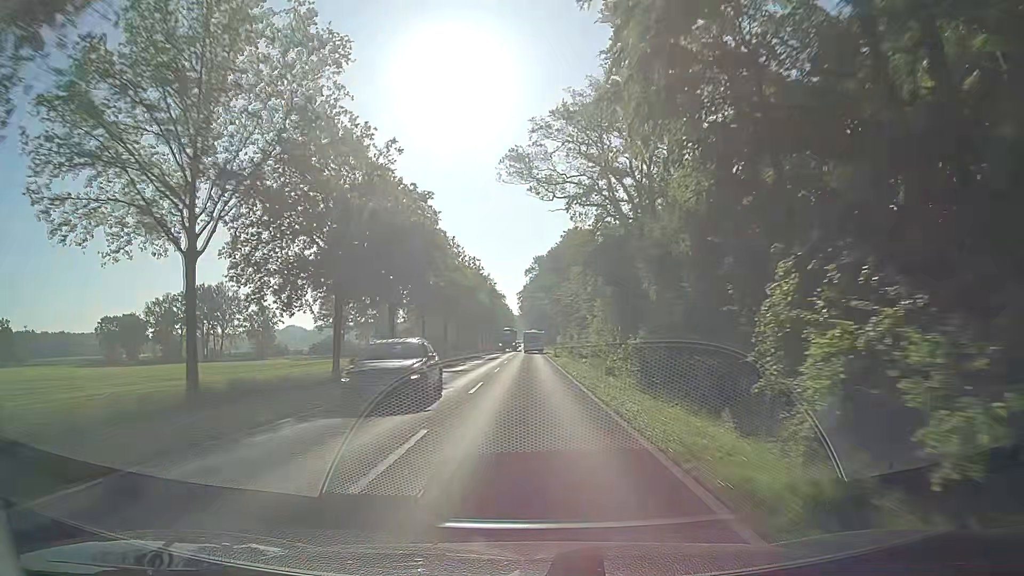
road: secondary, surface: asphalt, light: Day
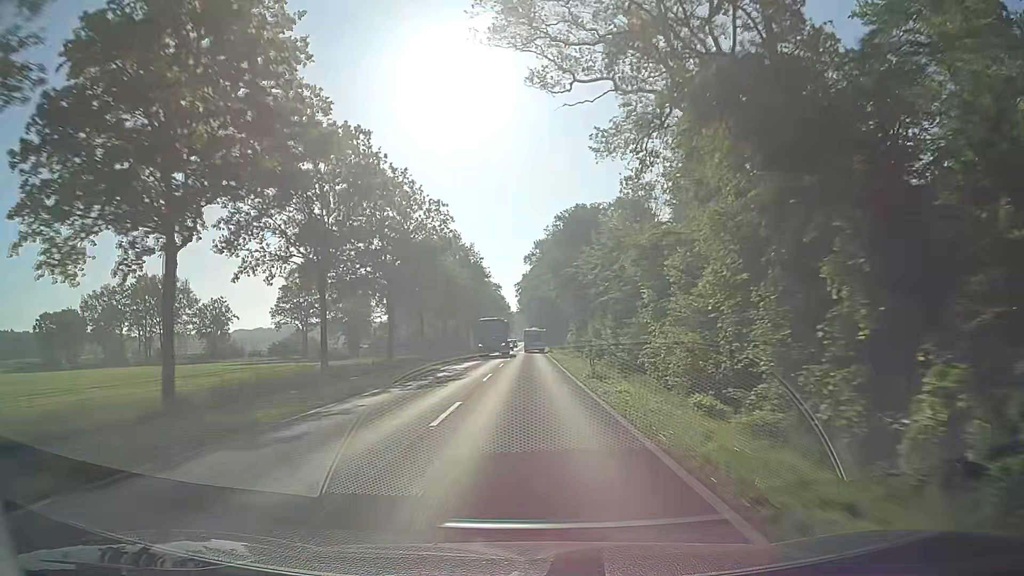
(+0.1, +31.7) m; 0°
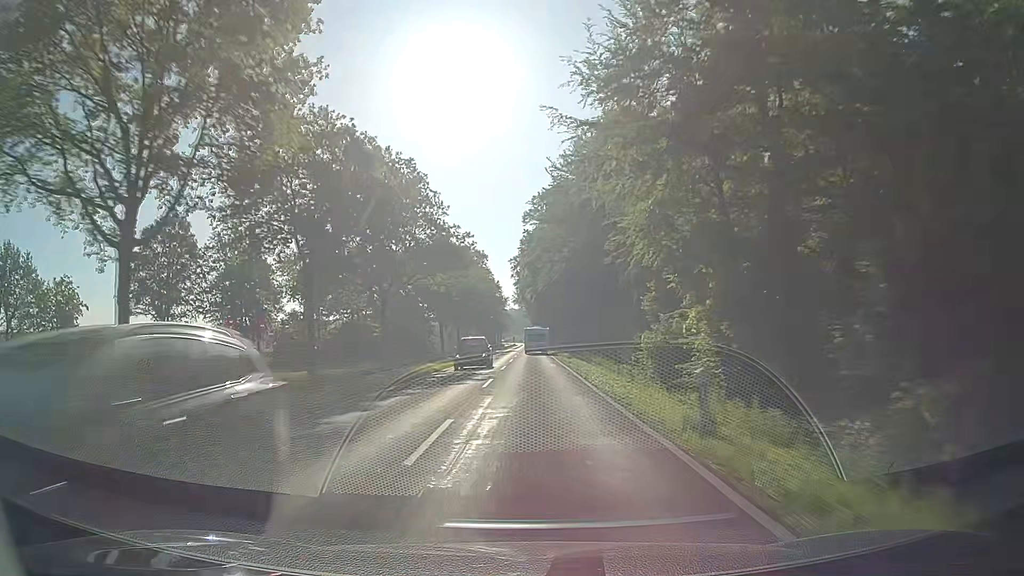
(0.0, +63.3) m; 0°
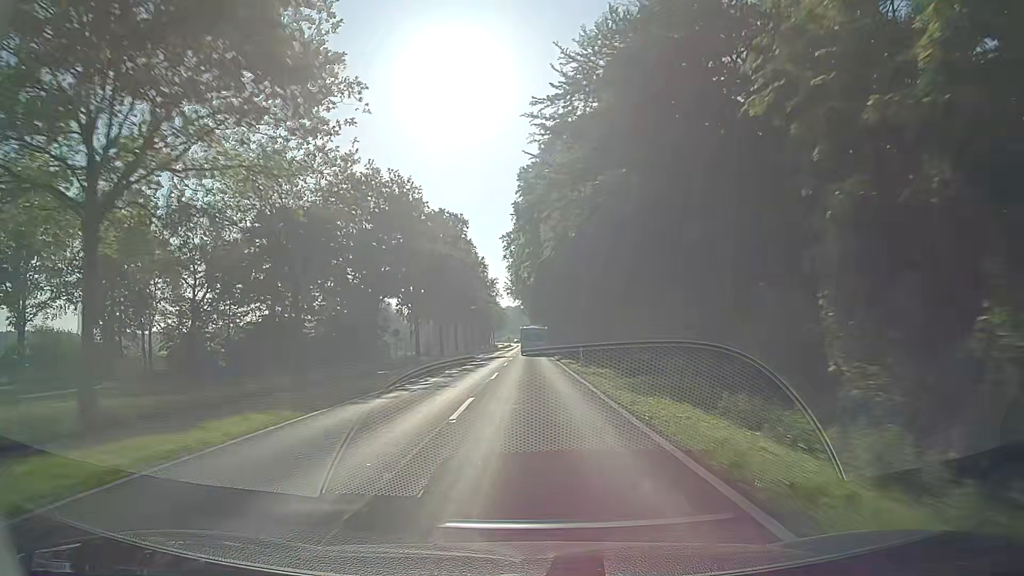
(0.0, +31.6) m; 0°
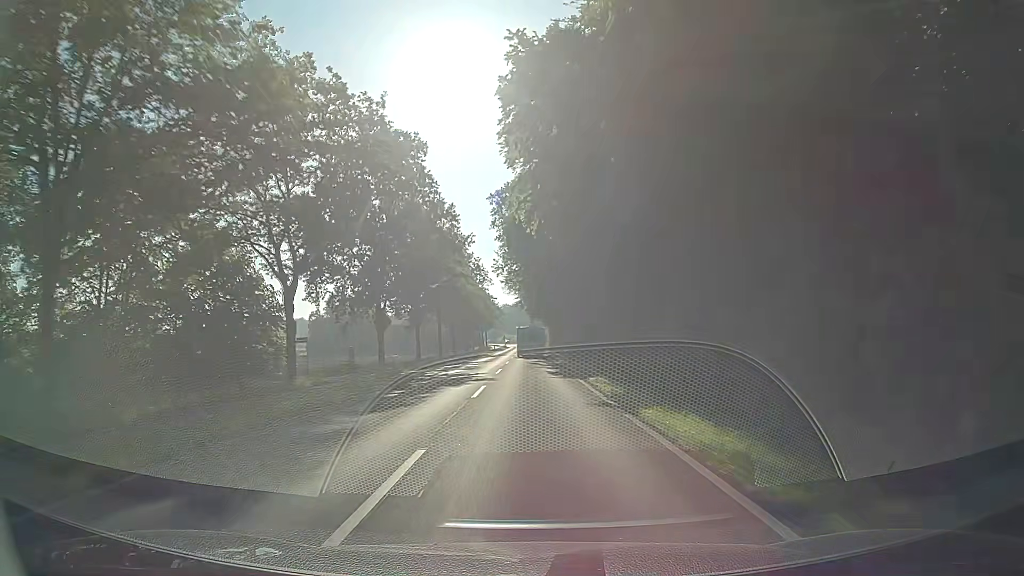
(+0.1, +31.4) m; 0°
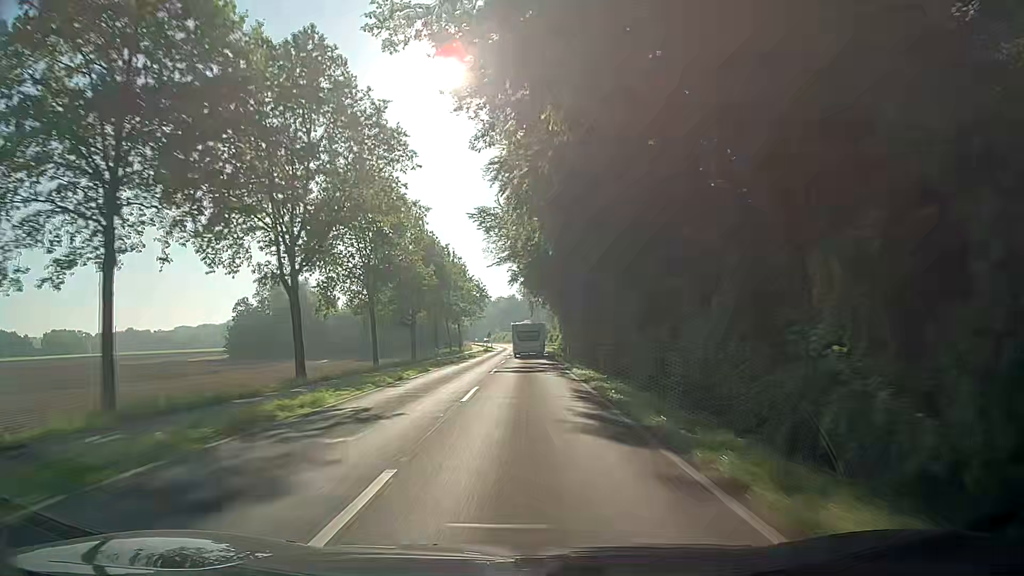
(0.0, +61.3) m; +1°
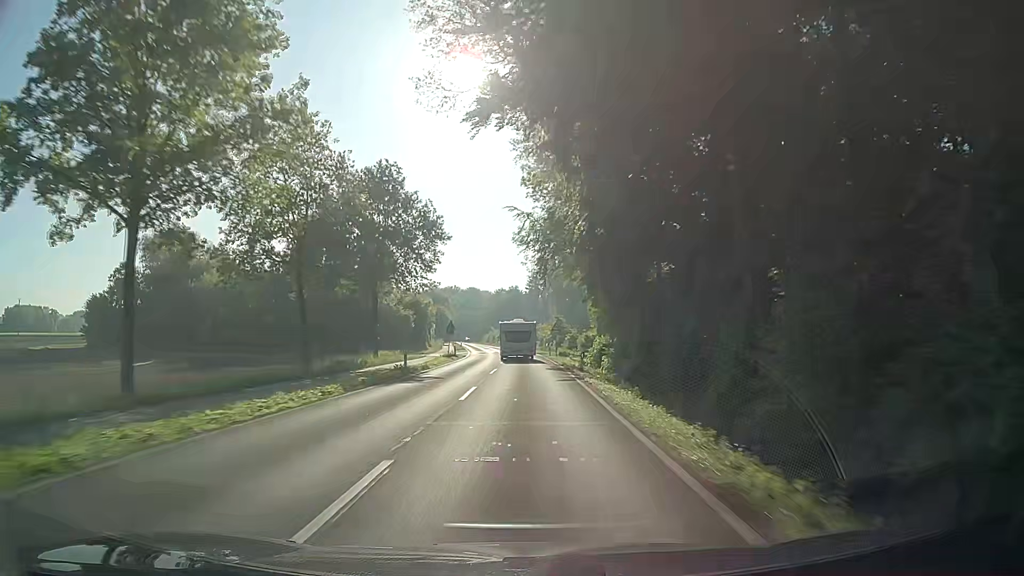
(-0.9, +59.1) m; -1°
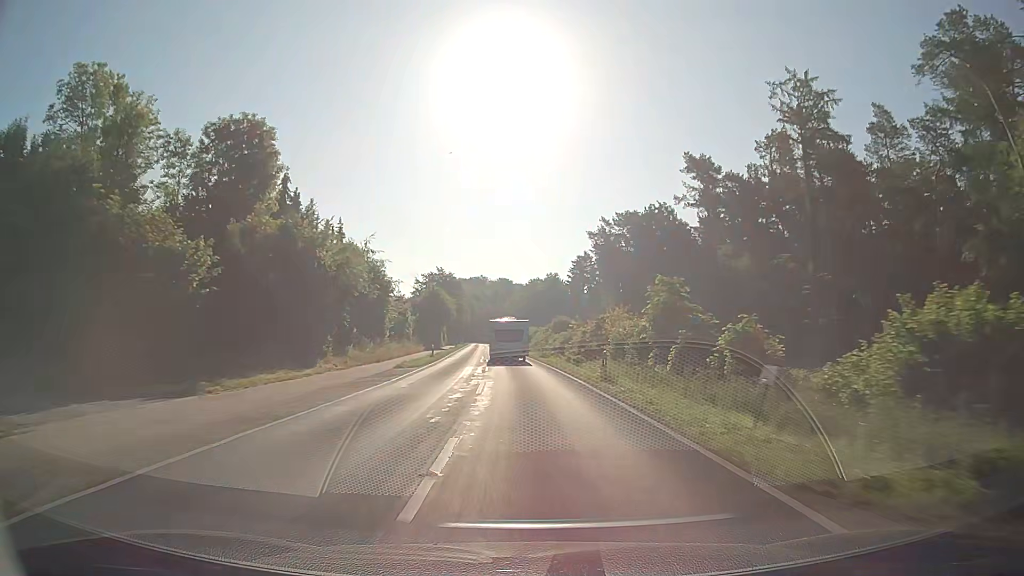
(-1.3, +57.3) m; -3°
(0, +10) (0, +20) (-1, +30) (-1, +40) (-2, +50) (-3, +60) (-3, +70) (-4, +80) (-5, +90) (-5, +100) m
